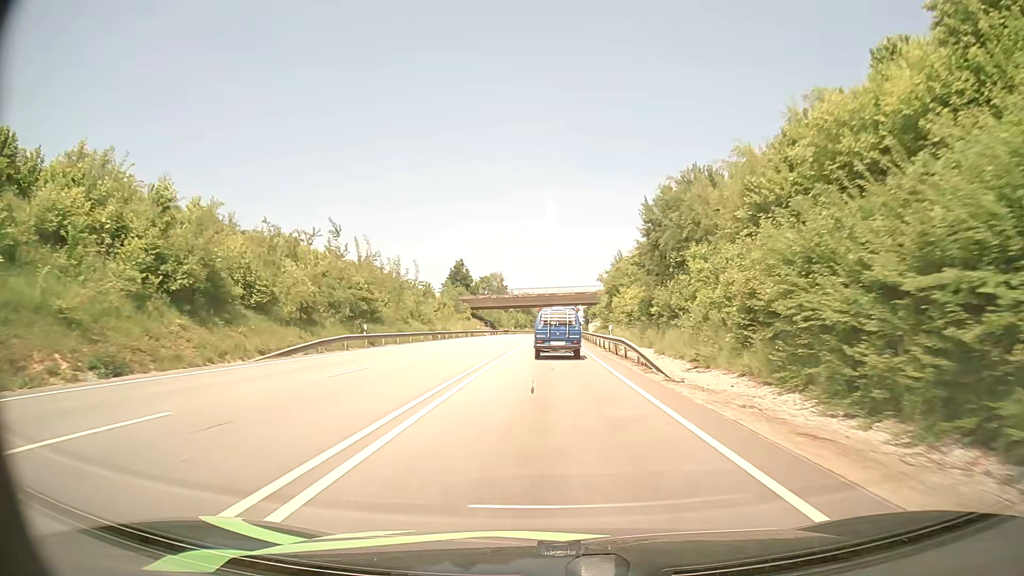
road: primary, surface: asphalt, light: Day
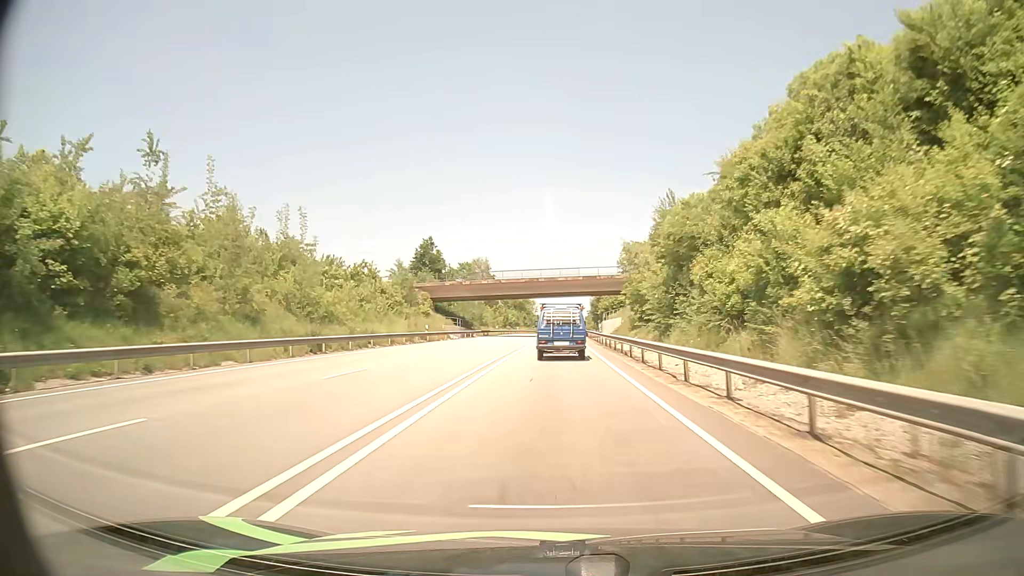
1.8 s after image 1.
(+0.1, +36.4) m; 0°
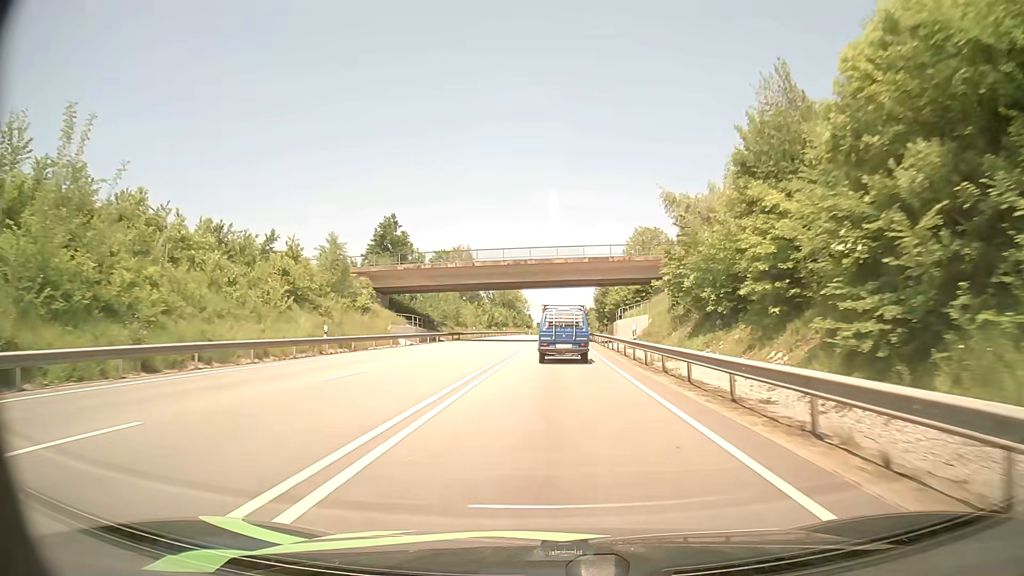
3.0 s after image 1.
(+0.2, +24.0) m; +1°
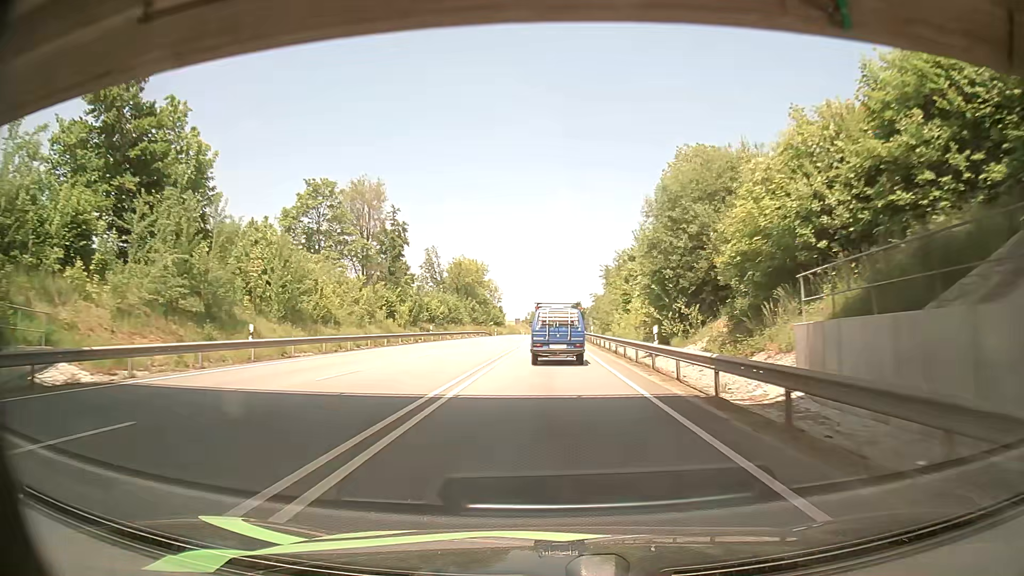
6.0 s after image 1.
(+0.9, +59.4) m; +1°
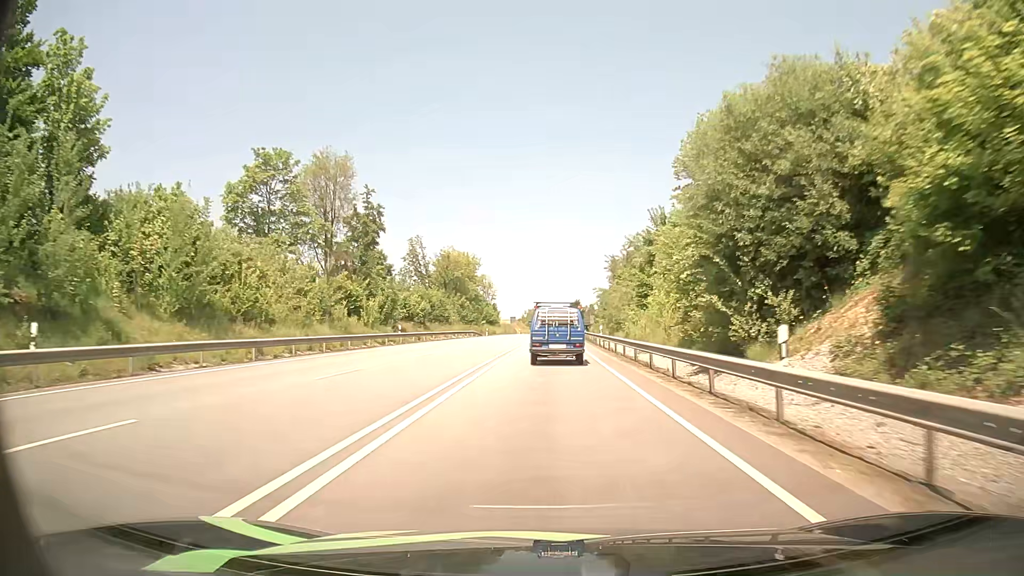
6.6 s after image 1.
(-0.1, +11.8) m; -1°
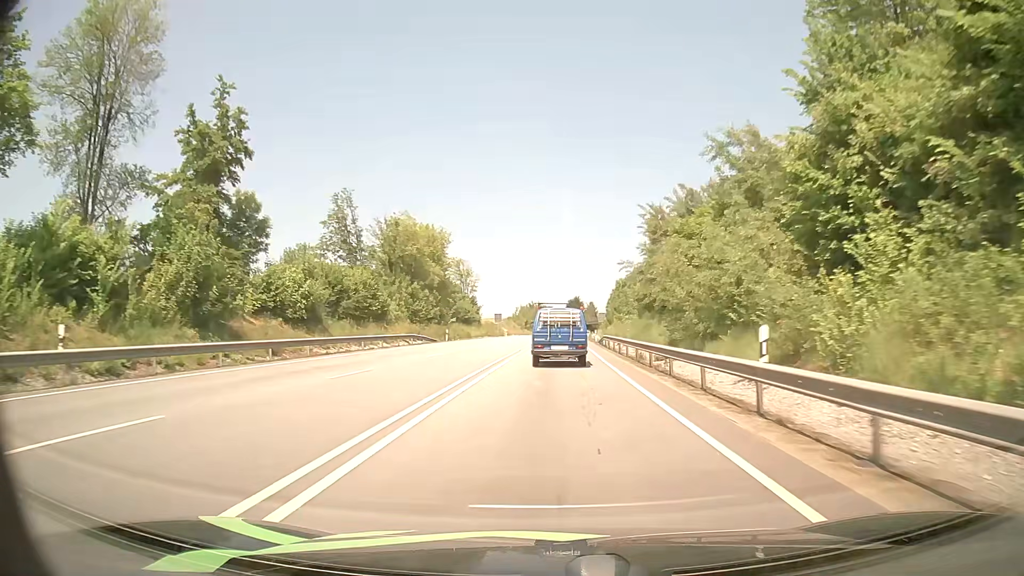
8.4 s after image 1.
(+0.5, +35.1) m; +1°
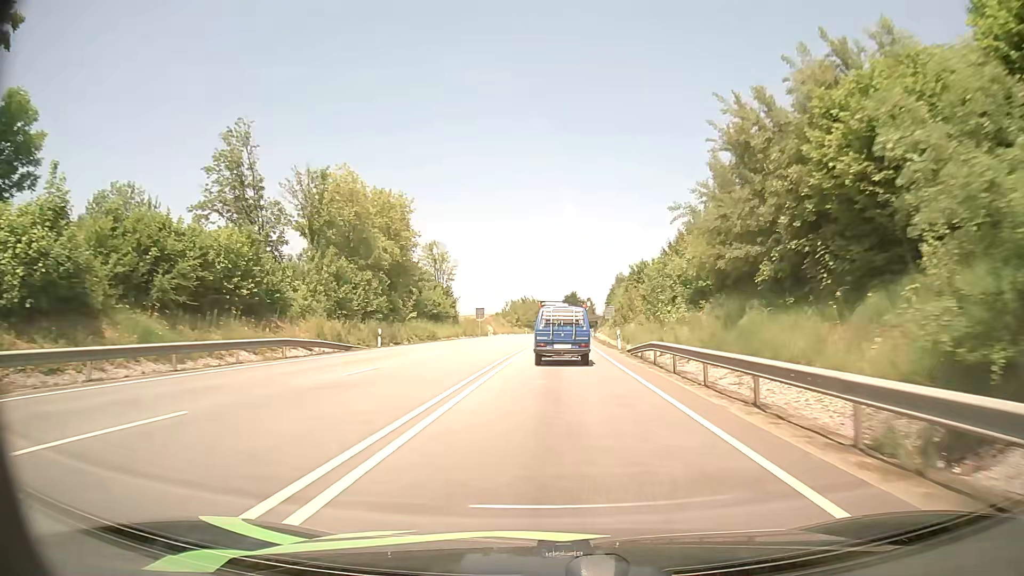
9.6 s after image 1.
(+0.1, +23.3) m; 0°
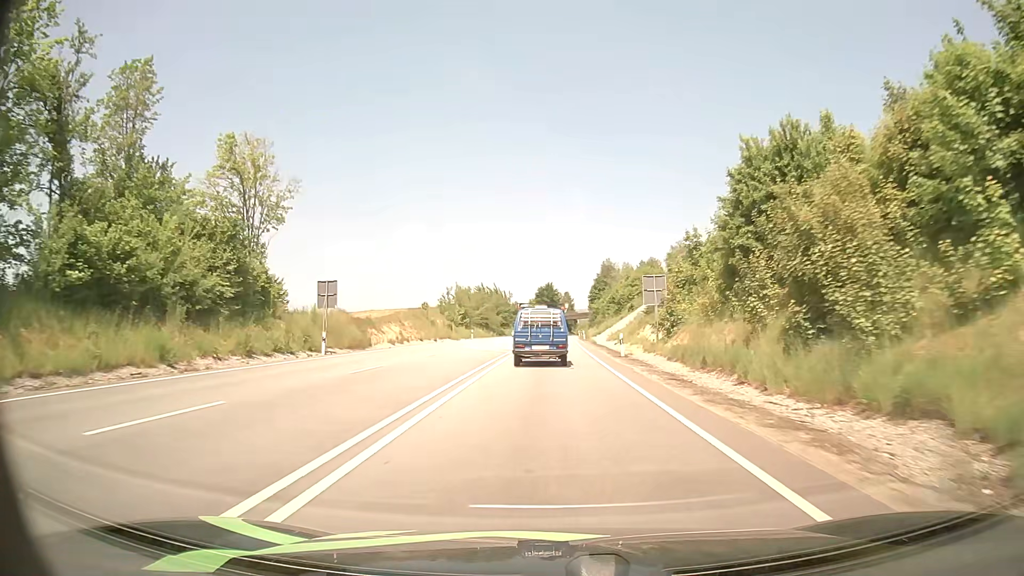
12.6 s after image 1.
(+1.2, +57.7) m; +2°
(0, +10) (0, +20) (0, +30) (0, +40) (+1, +50) (+1, +60) (+1, +70) (+1, +80) (+2, +90) (+2, +100) m
